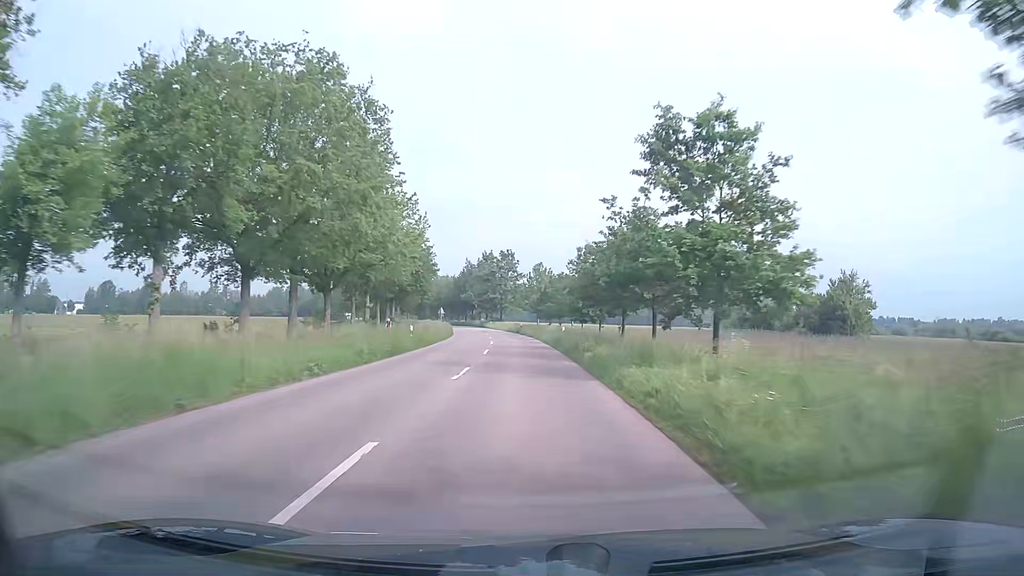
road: secondary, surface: asphalt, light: Day
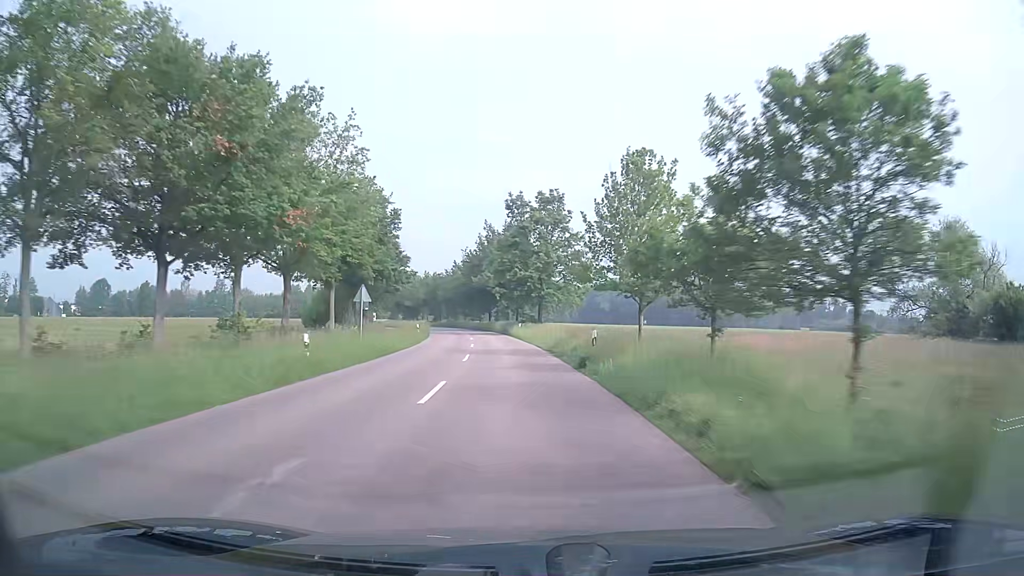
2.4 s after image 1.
(-1.1, +52.7) m; -4°
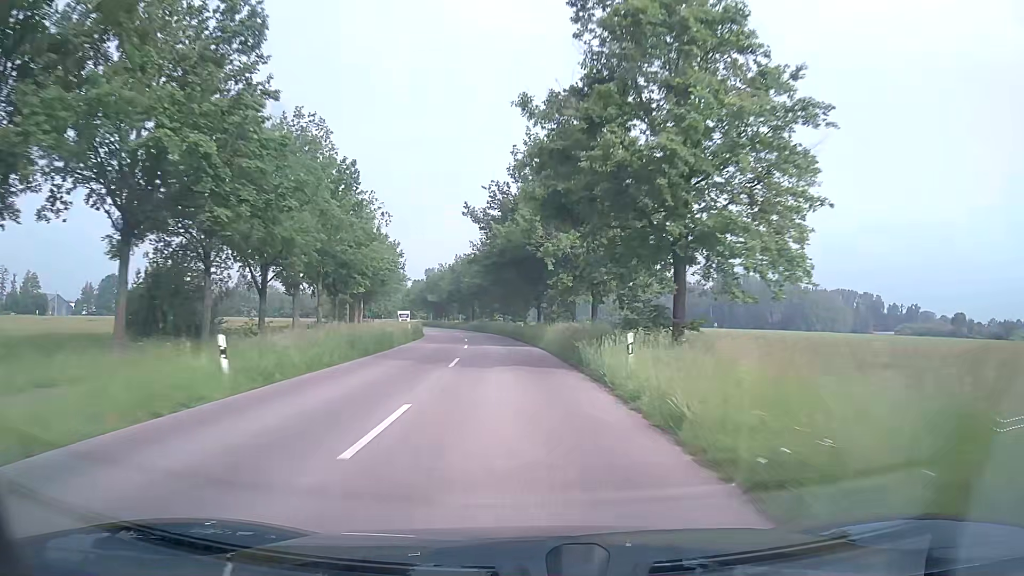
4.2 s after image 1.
(-1.5, +41.0) m; -5°
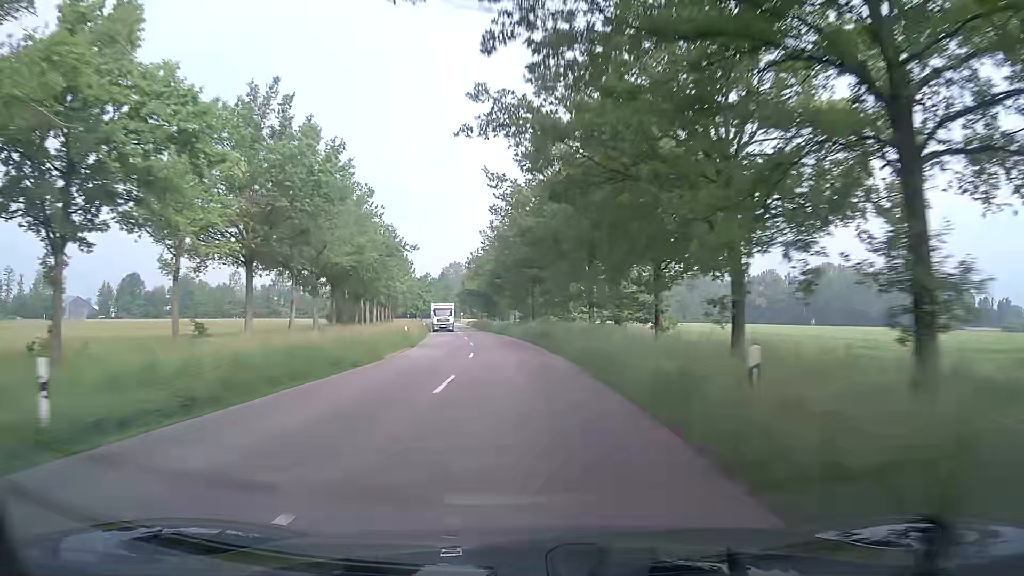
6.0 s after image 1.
(-1.9, +42.1) m; -6°
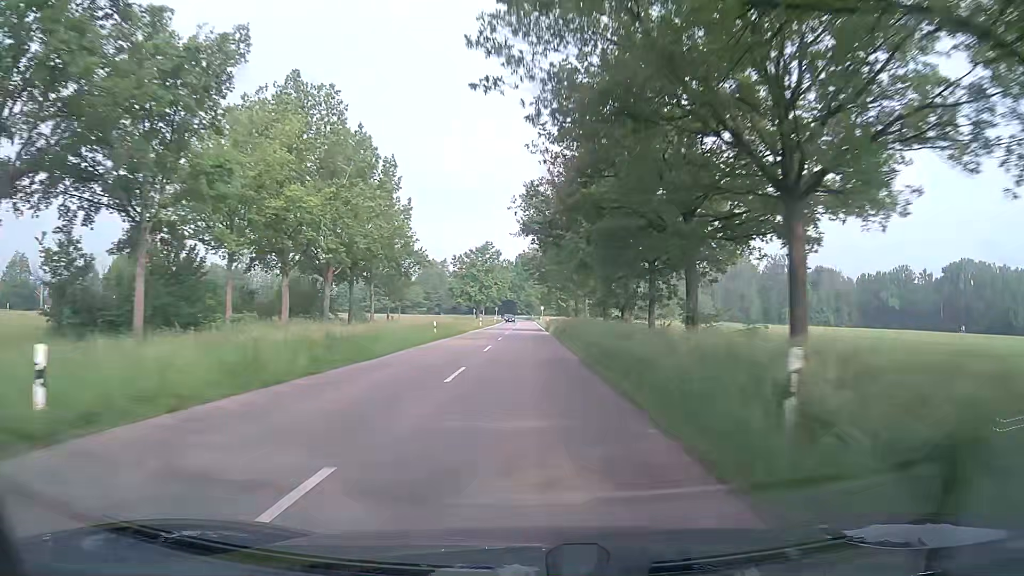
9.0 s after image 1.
(-5.9, +70.6) m; -8°
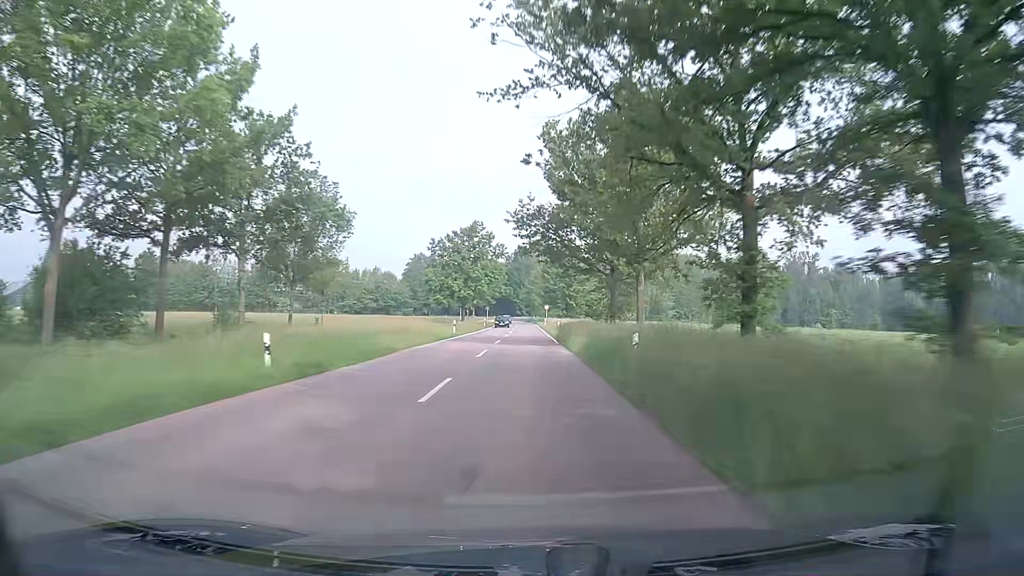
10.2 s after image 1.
(-0.1, +27.1) m; 0°
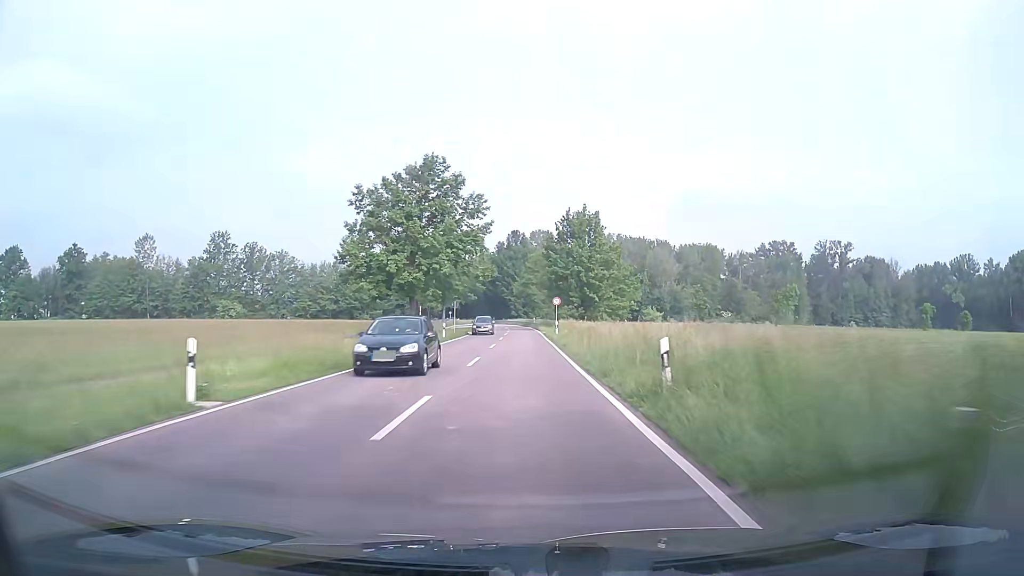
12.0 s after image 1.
(+0.1, +38.9) m; 0°
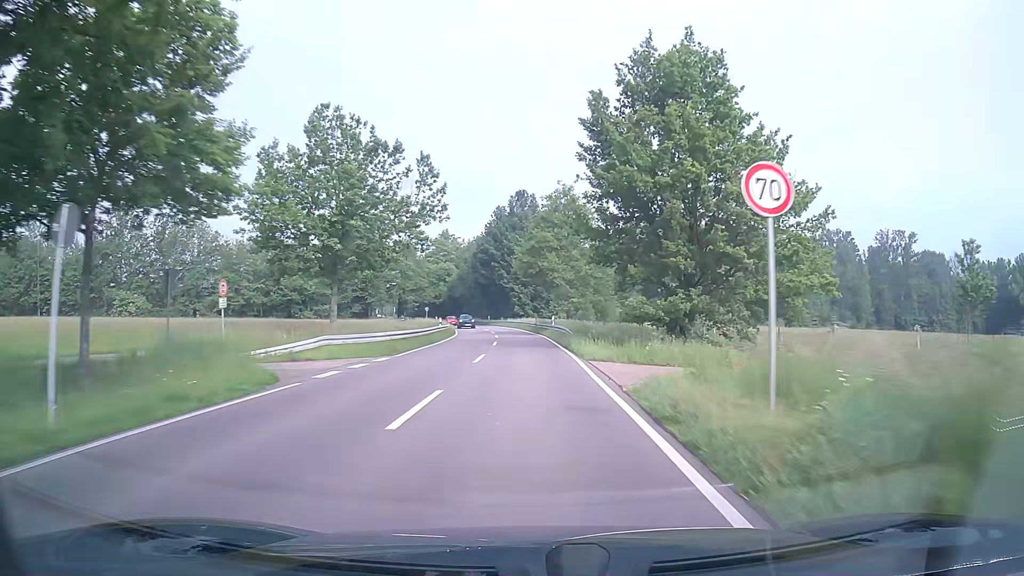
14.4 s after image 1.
(-0.4, +47.3) m; -1°
(0, +10) (0, +20) (0, +30) (0, +40) (-1, +50) (-2, +60) (-3, +70) (-4, +80) (-6, +90) (-8, +99) m
